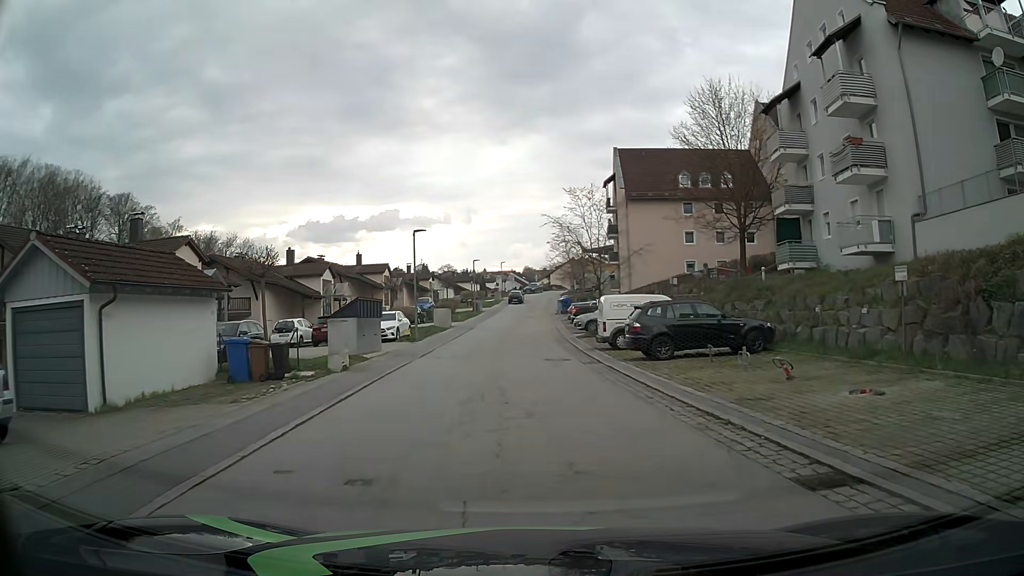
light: Day
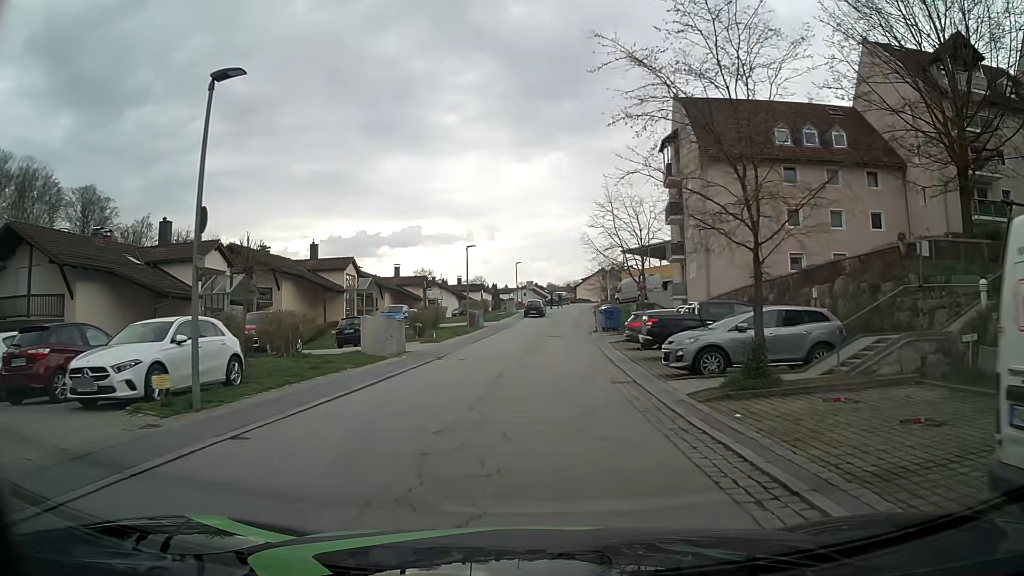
(-0.2, +22.2) m; -2°
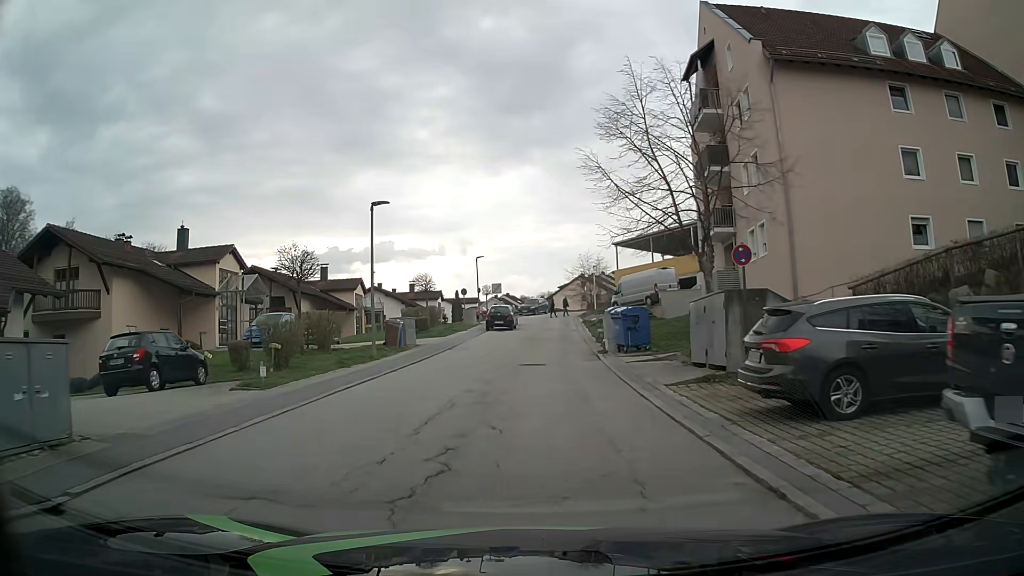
(+0.4, +17.7) m; +3°
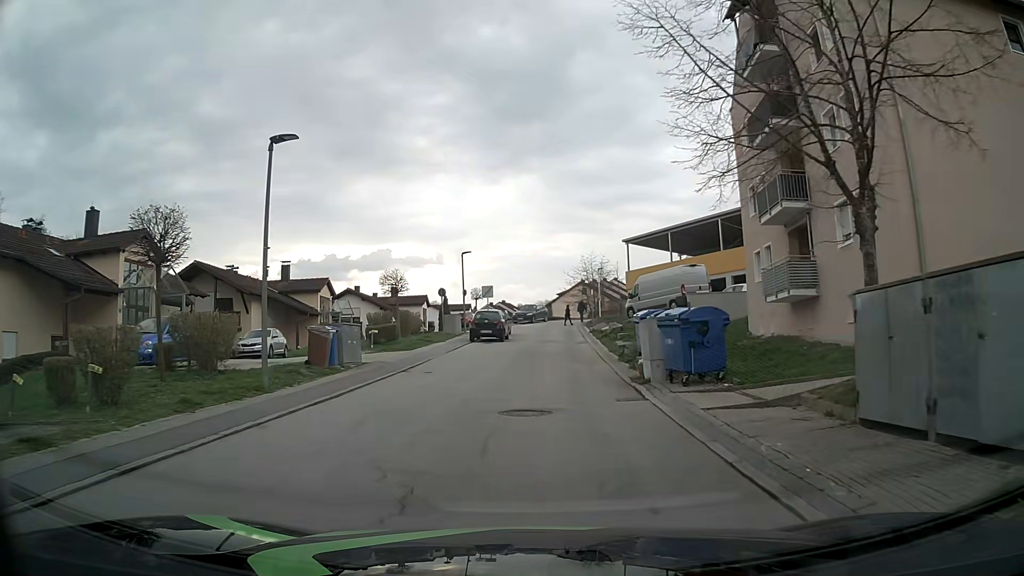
(-0.1, +8.8) m; 0°
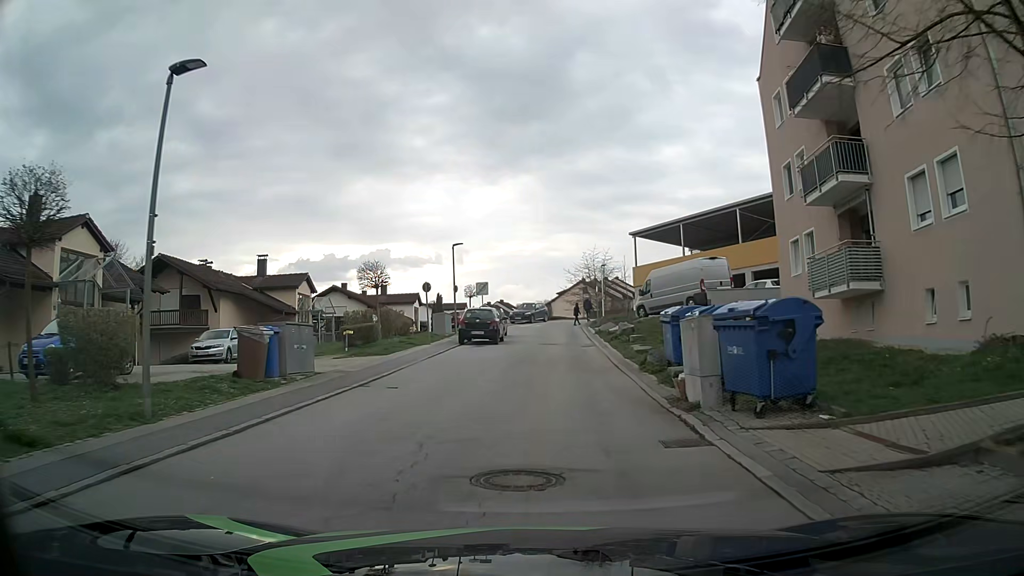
(0.0, +4.3) m; -1°
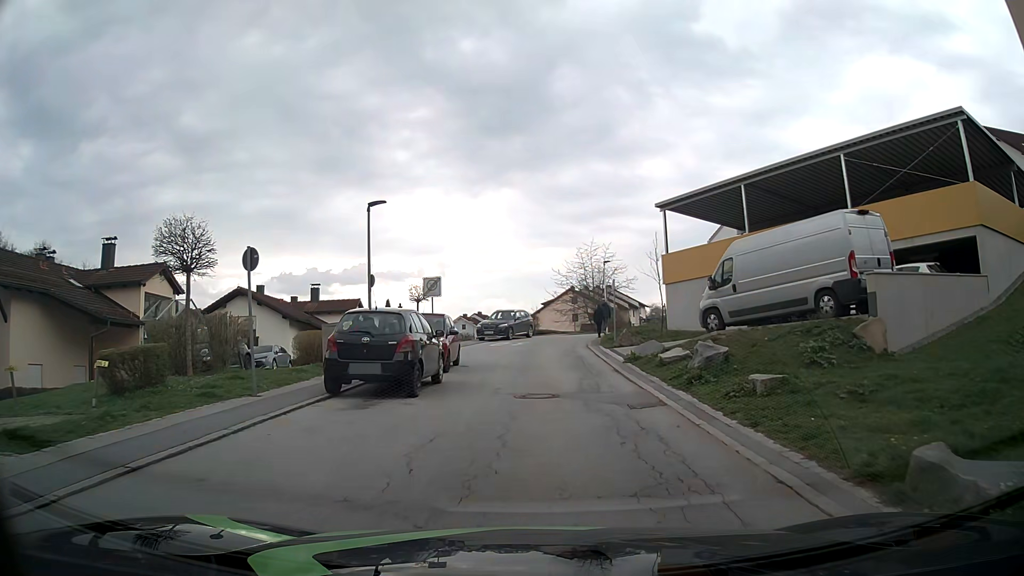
(+0.5, +16.6) m; +2°
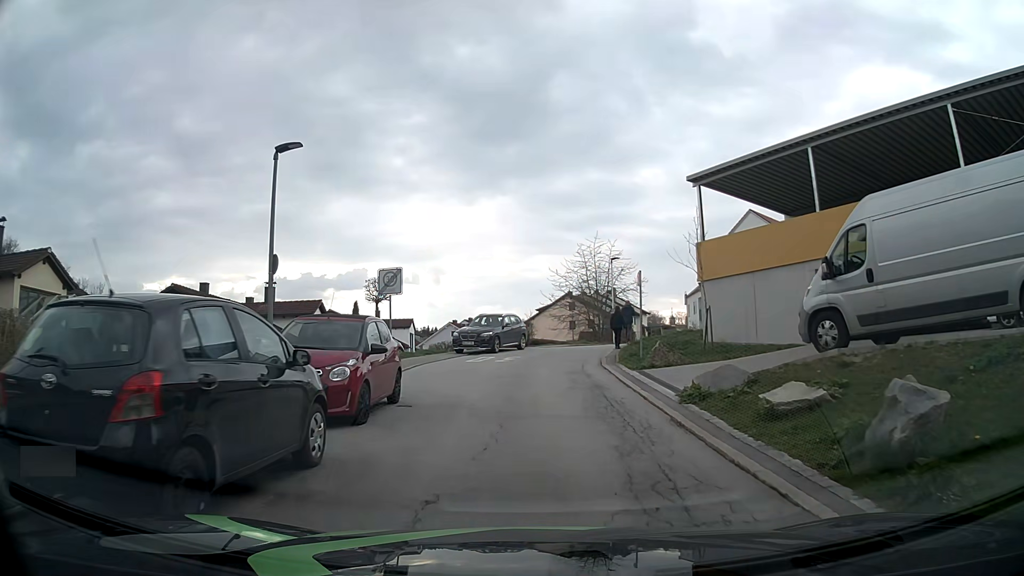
(+0.1, +7.9) m; +1°
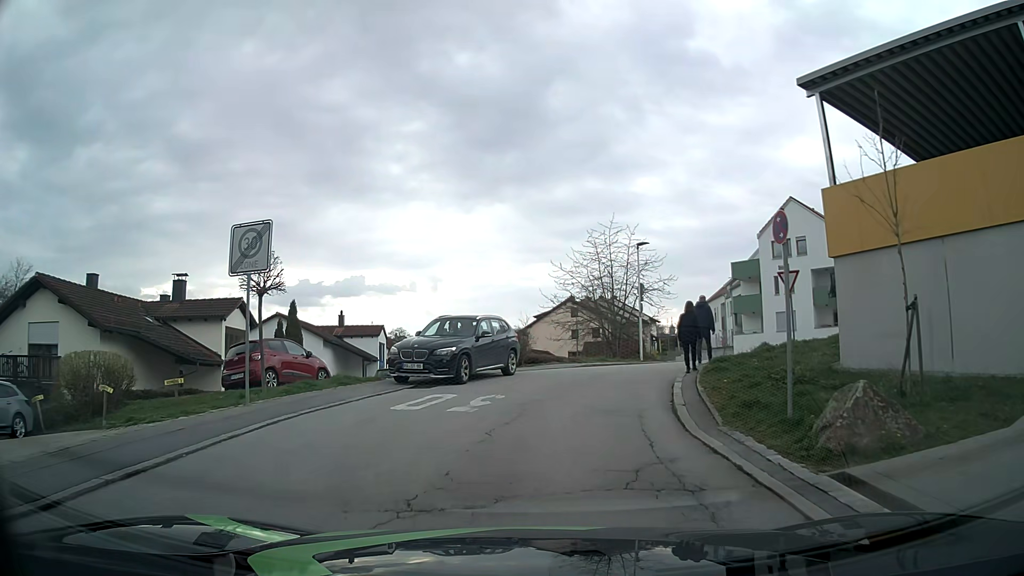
(0.0, +11.4) m; 0°
